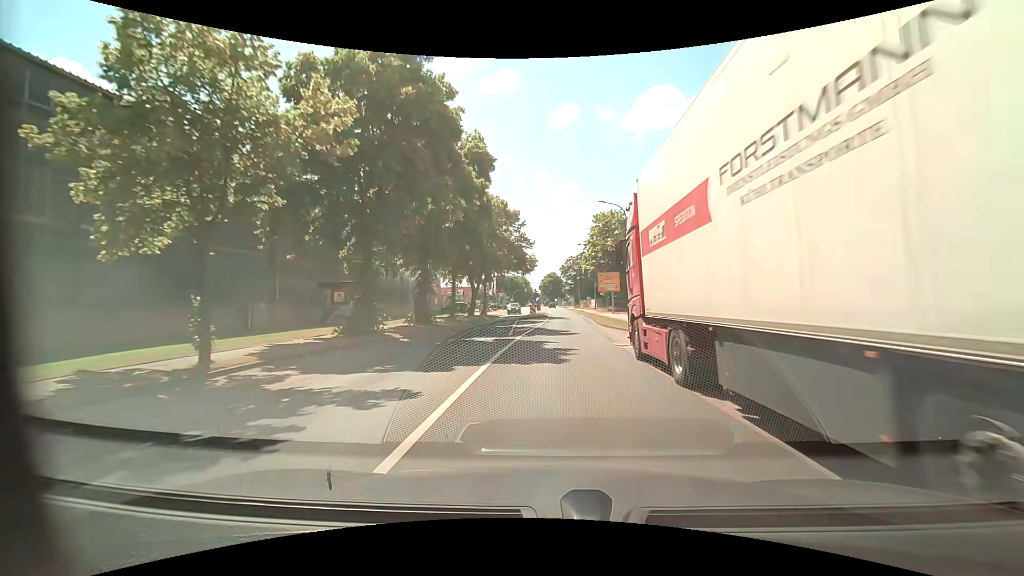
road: tertiary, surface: asphalt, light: Day
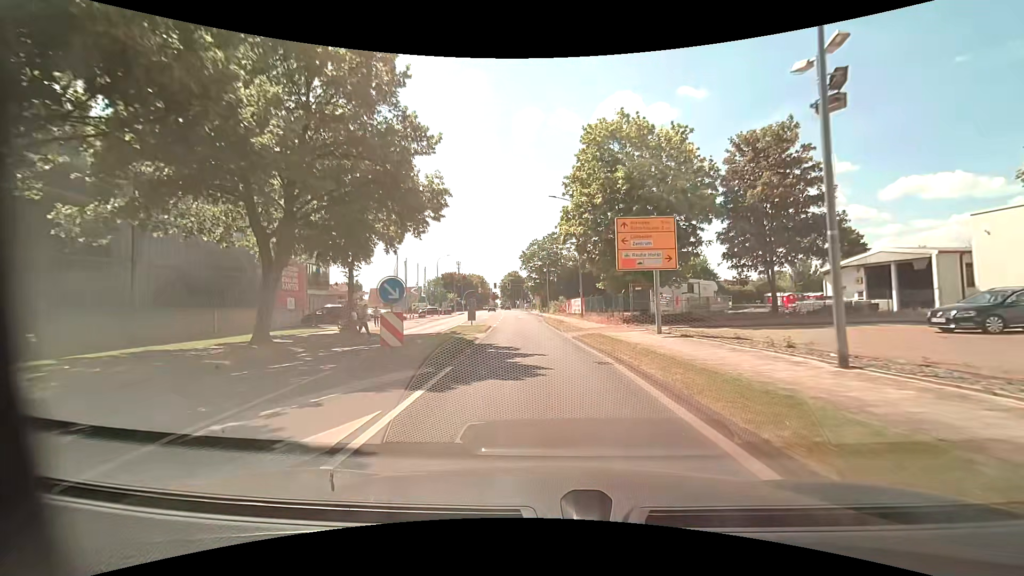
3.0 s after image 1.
(+1.0, +33.1) m; +4°
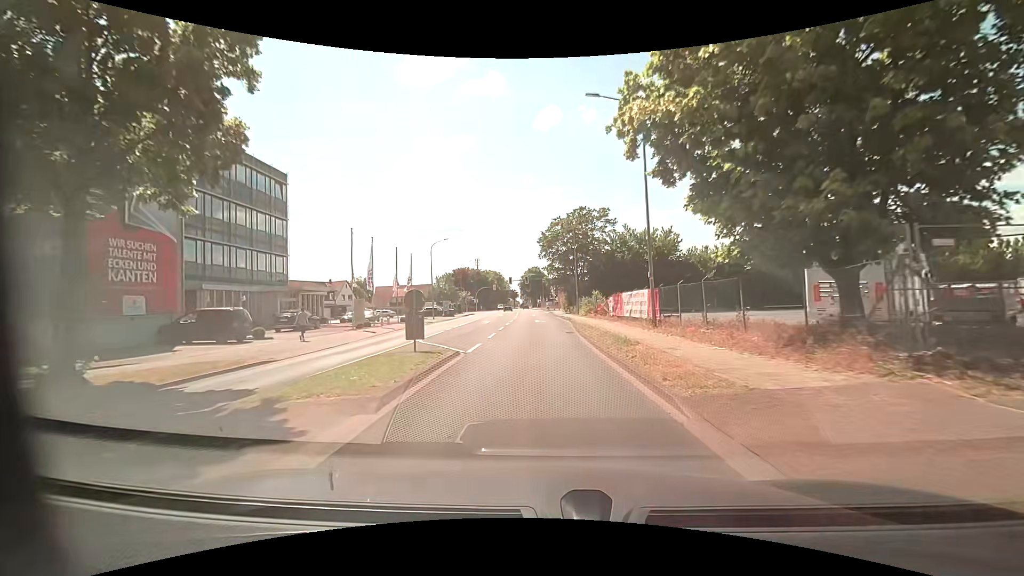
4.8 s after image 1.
(-0.6, +18.2) m; -2°
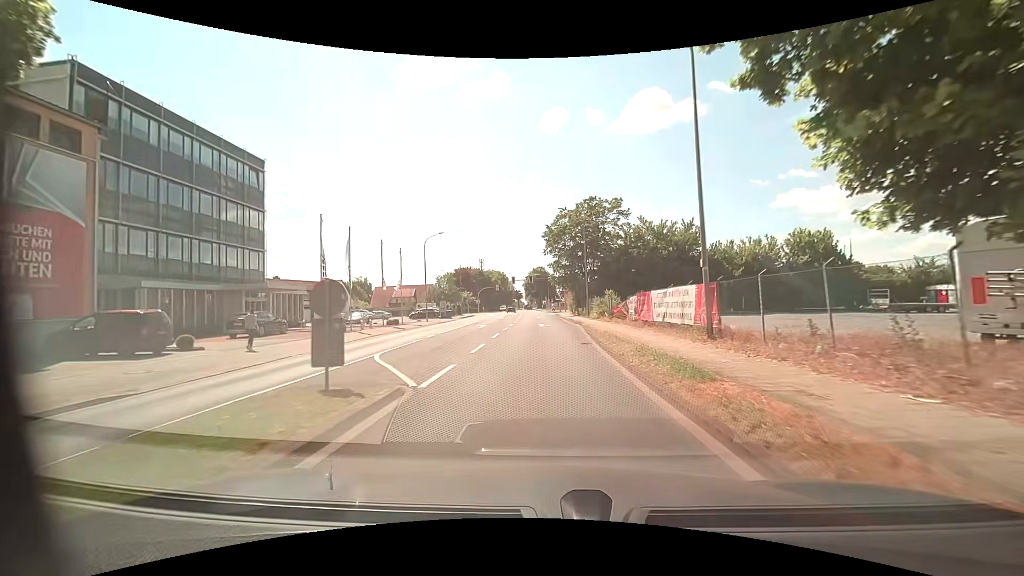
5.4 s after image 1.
(-0.1, +5.8) m; -1°
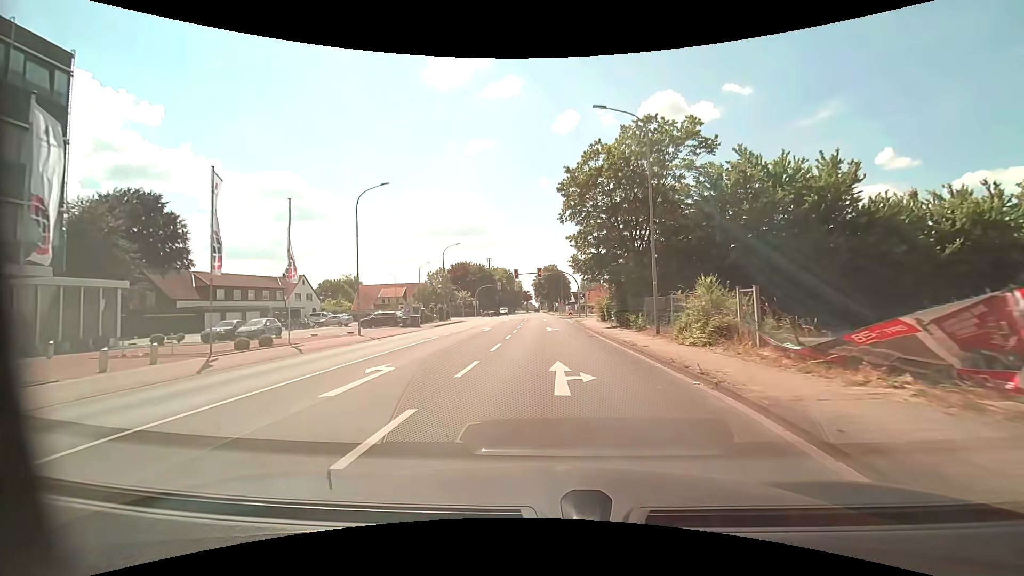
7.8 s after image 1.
(-0.3, +22.6) m; -1°
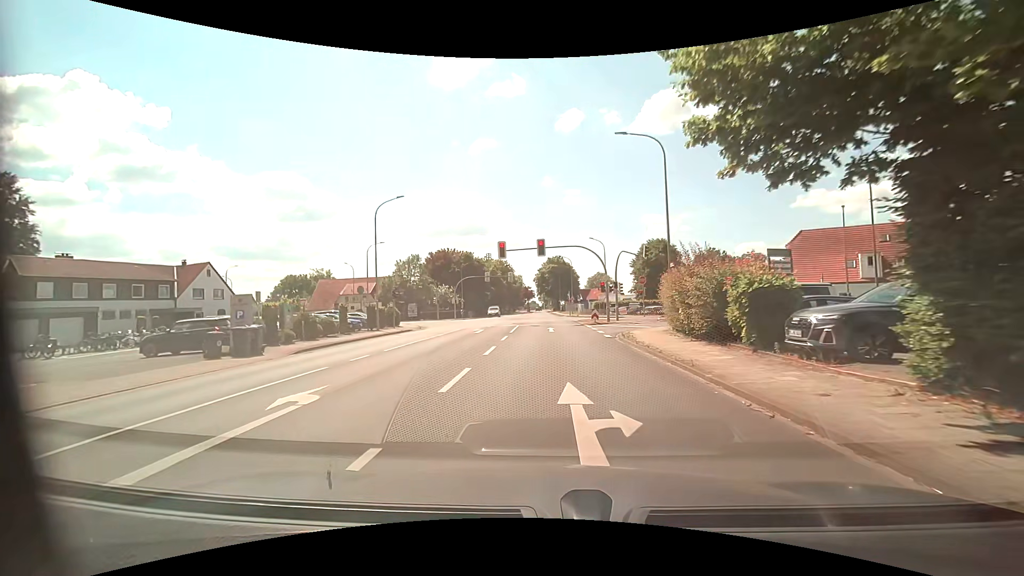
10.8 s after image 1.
(-0.3, +25.8) m; -1°
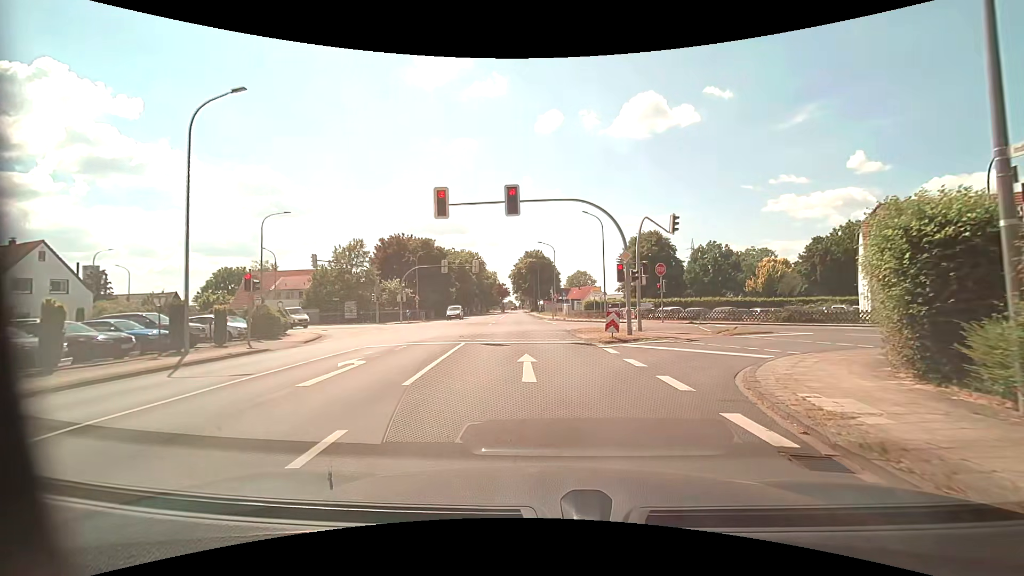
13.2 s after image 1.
(+0.3, +17.1) m; +3°
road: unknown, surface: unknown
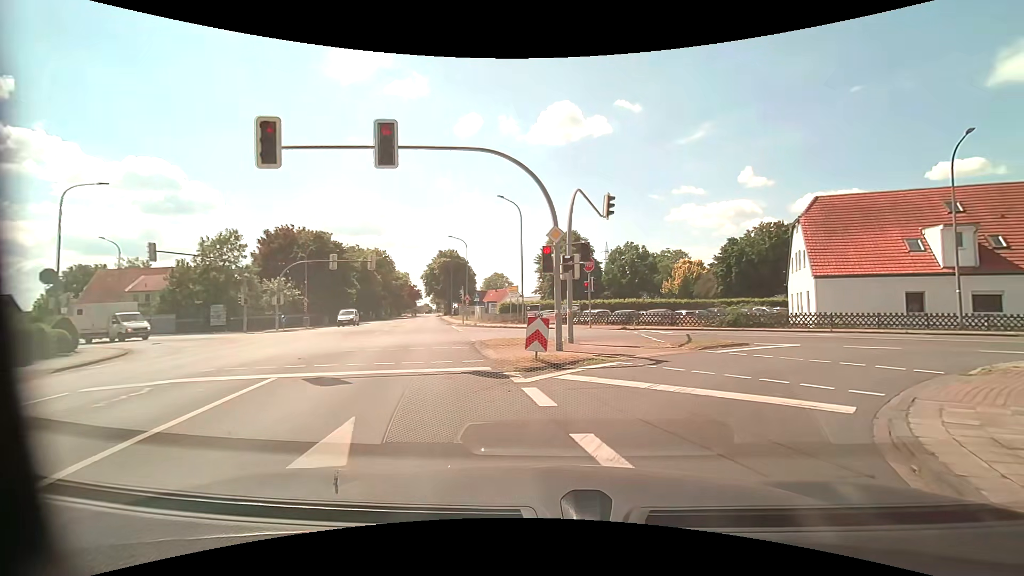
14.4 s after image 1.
(+0.5, +7.4) m; +9°
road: unclassified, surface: asphalt
